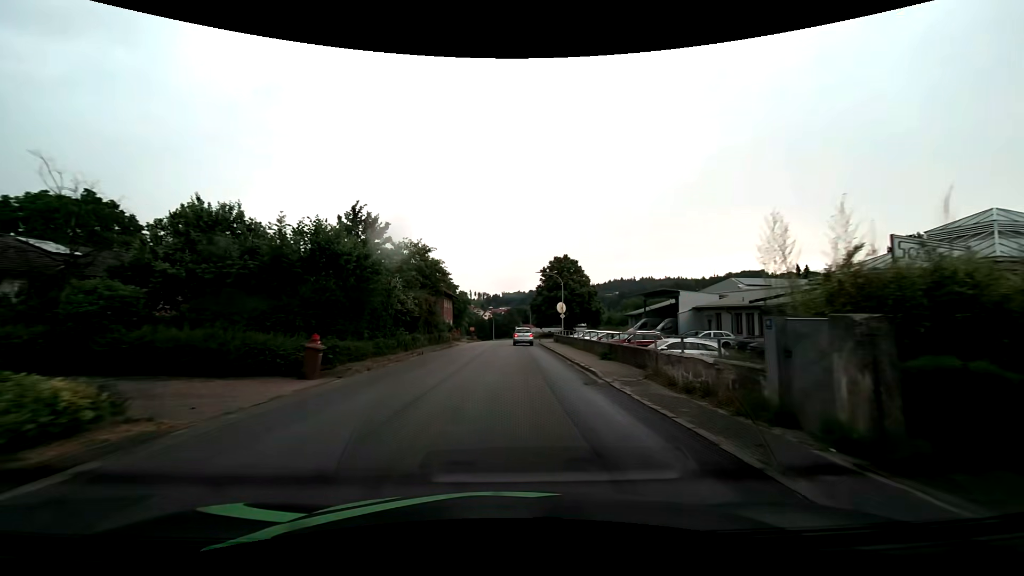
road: tertiary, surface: asphalt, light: Day
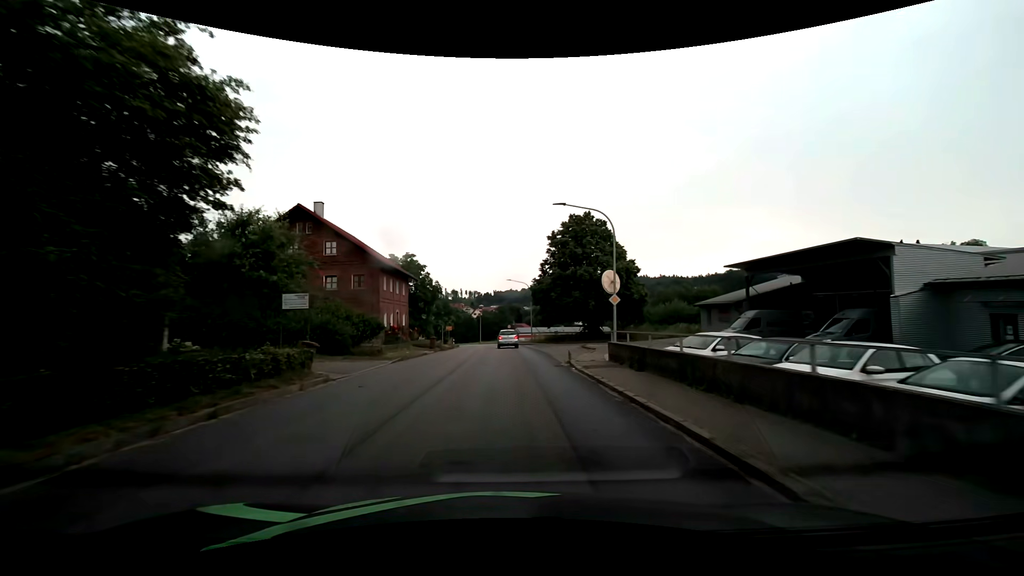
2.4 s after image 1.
(+0.5, +29.2) m; +1°
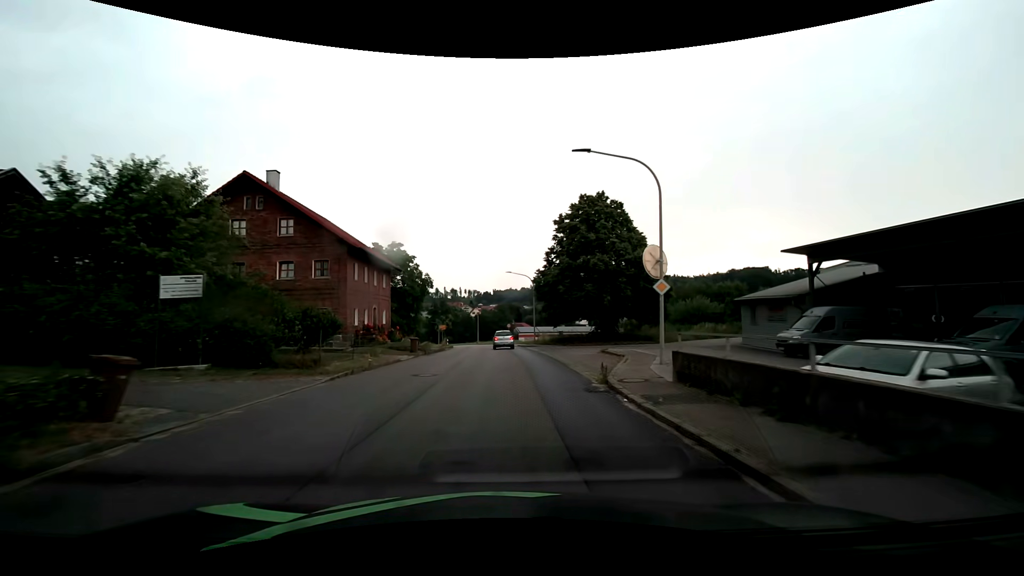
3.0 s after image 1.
(0.0, +7.3) m; 0°
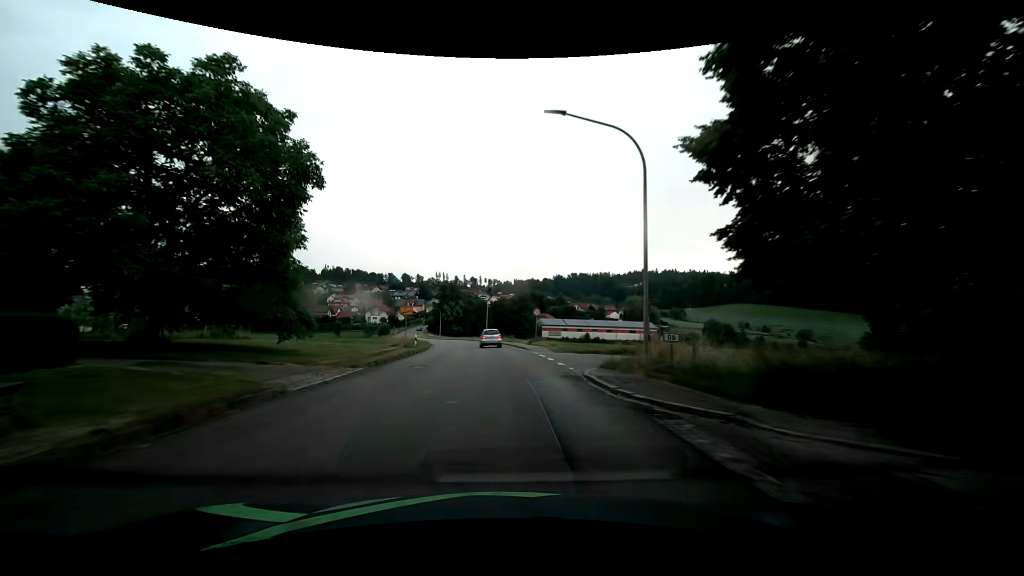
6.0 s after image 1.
(-0.7, +36.7) m; -3°
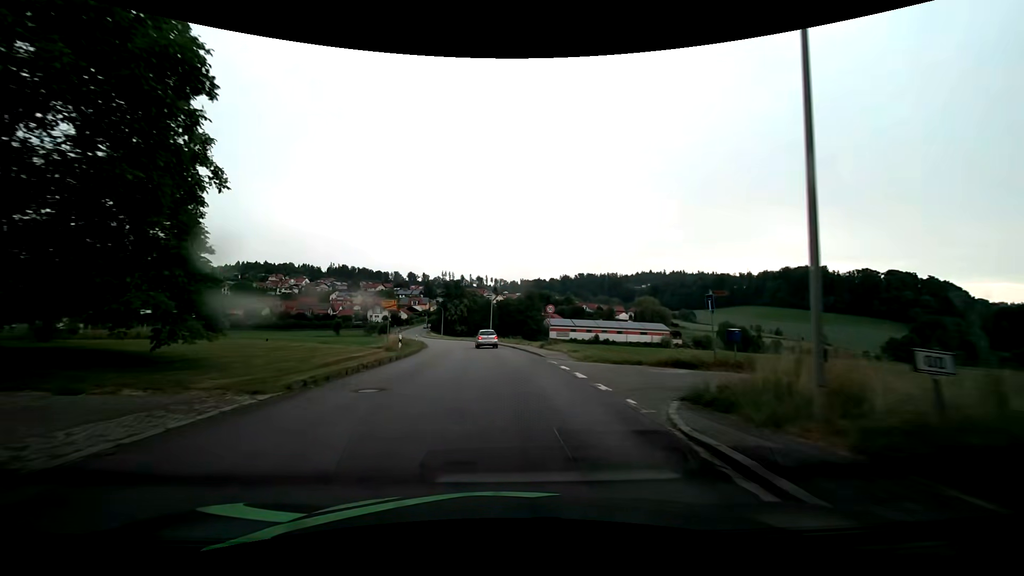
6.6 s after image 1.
(0.0, +7.4) m; -1°
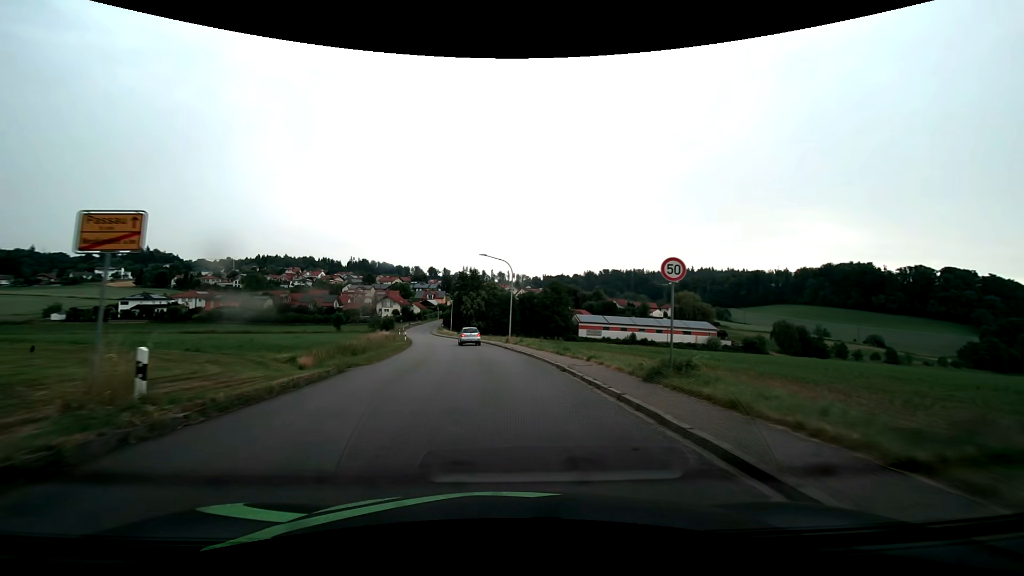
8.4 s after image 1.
(-0.2, +22.3) m; -2°
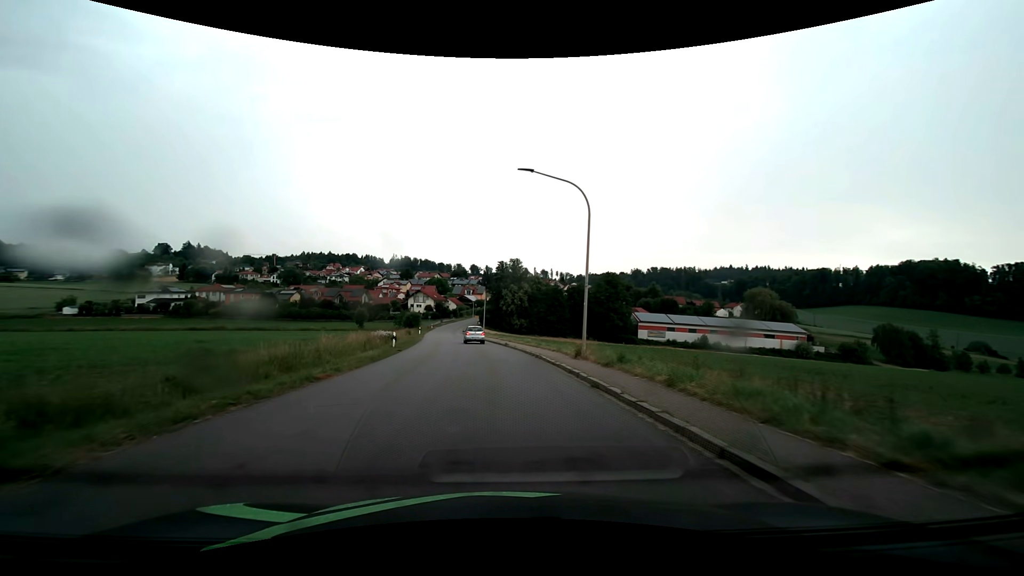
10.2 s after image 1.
(-1.0, +22.3) m; -5°
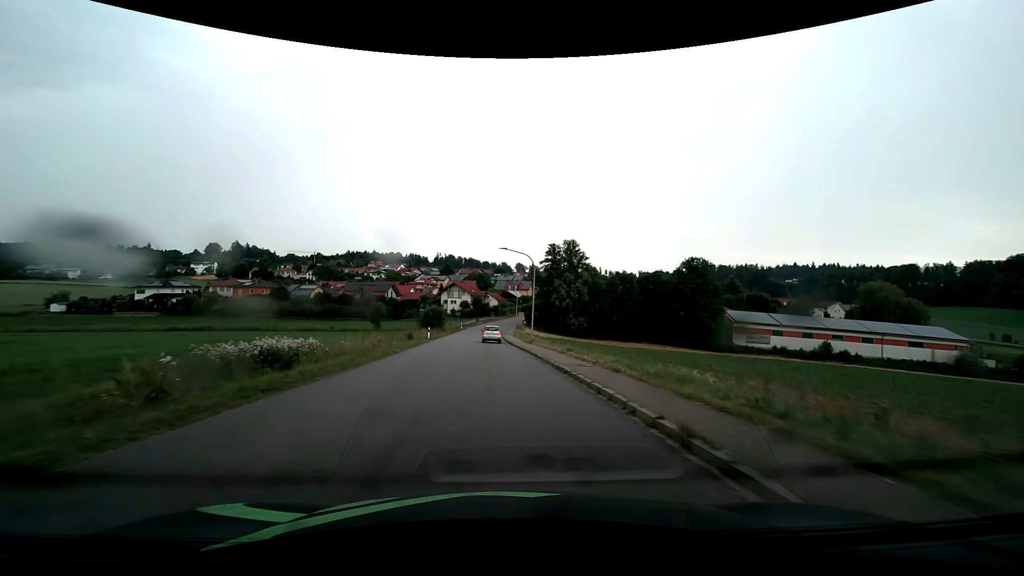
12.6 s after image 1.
(-1.4, +29.4) m; -5°
(0, +10) (-1, +20) (-1, +30) (-2, +40) (-2, +50) (-3, +60) (-3, +70) (-3, +80) (-3, +90) (-2, +100) m
